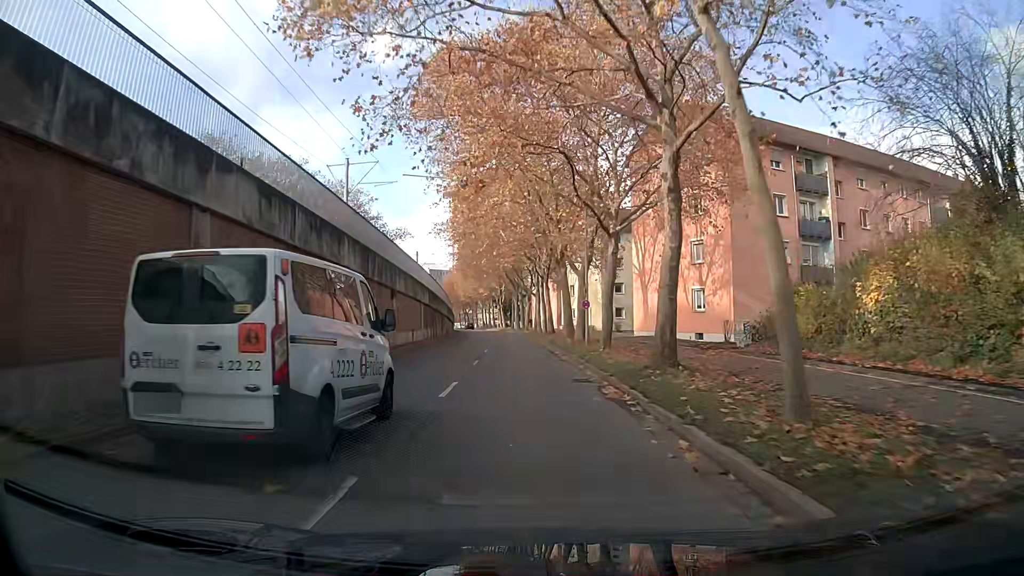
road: tertiary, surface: asphalt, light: Day
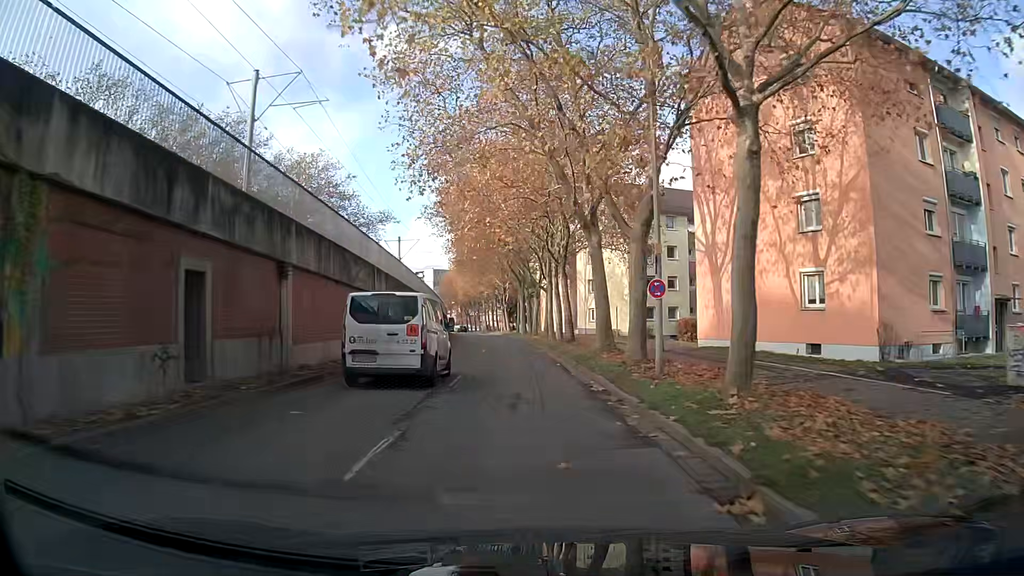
(0.0, +15.3) m; 0°
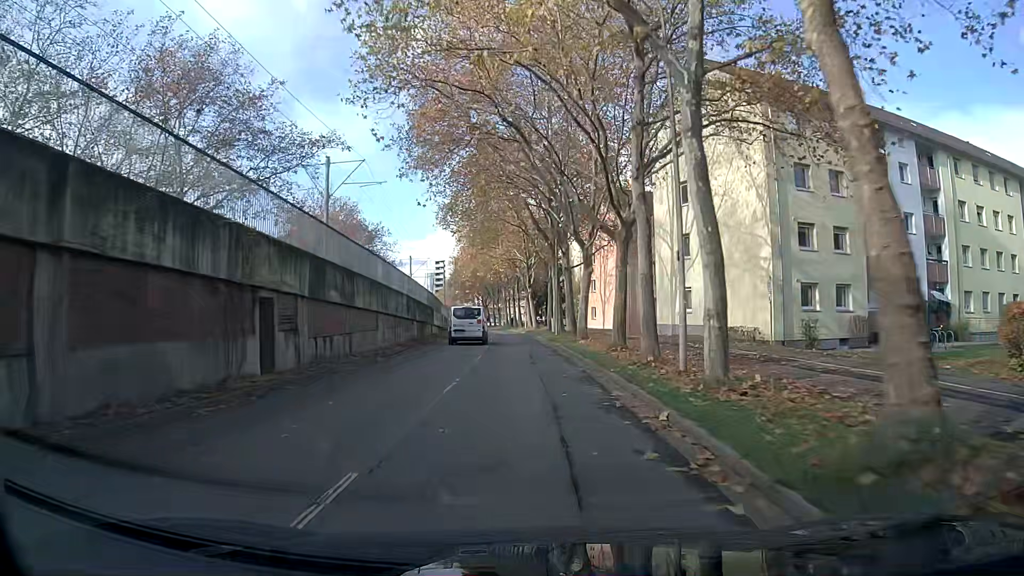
(-0.4, +30.3) m; -2°
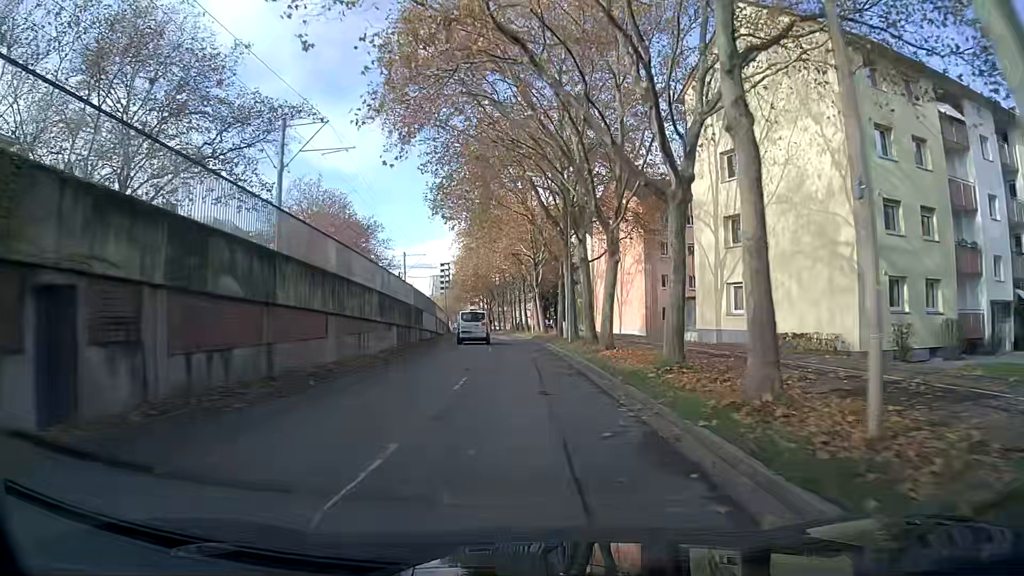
(-0.1, +7.6) m; -1°
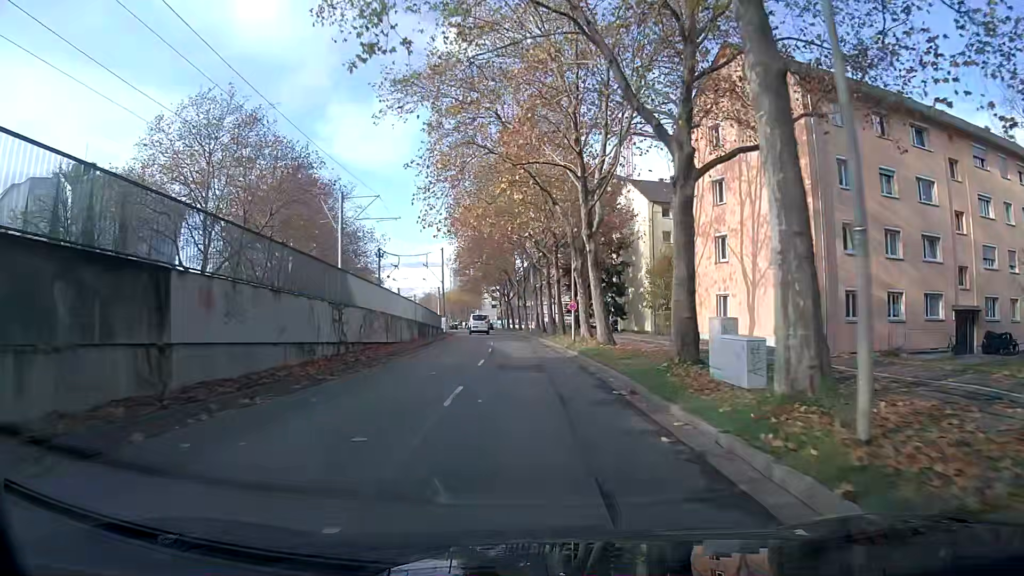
(-0.6, +30.6) m; -2°
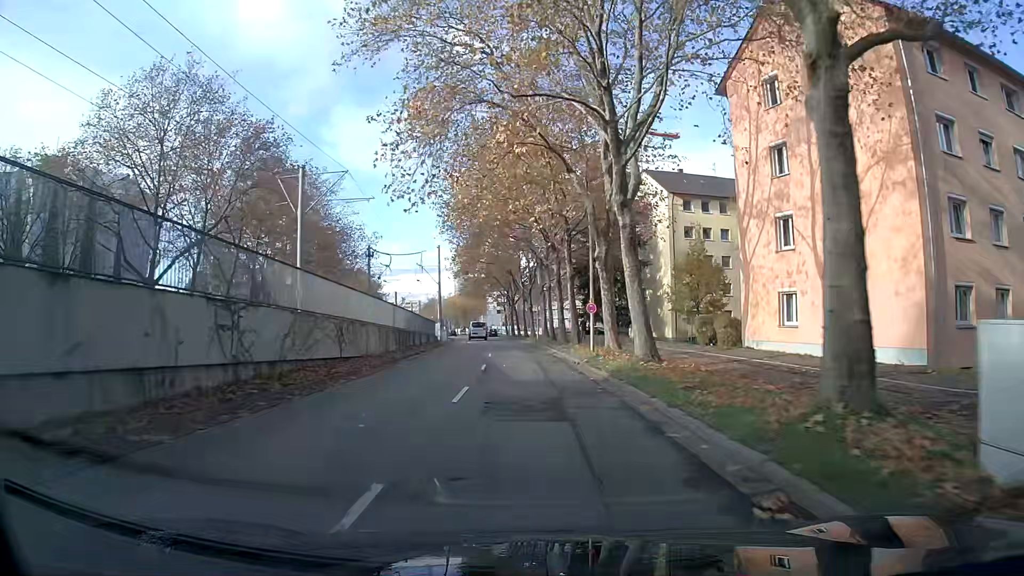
(0.0, +7.7) m; 0°
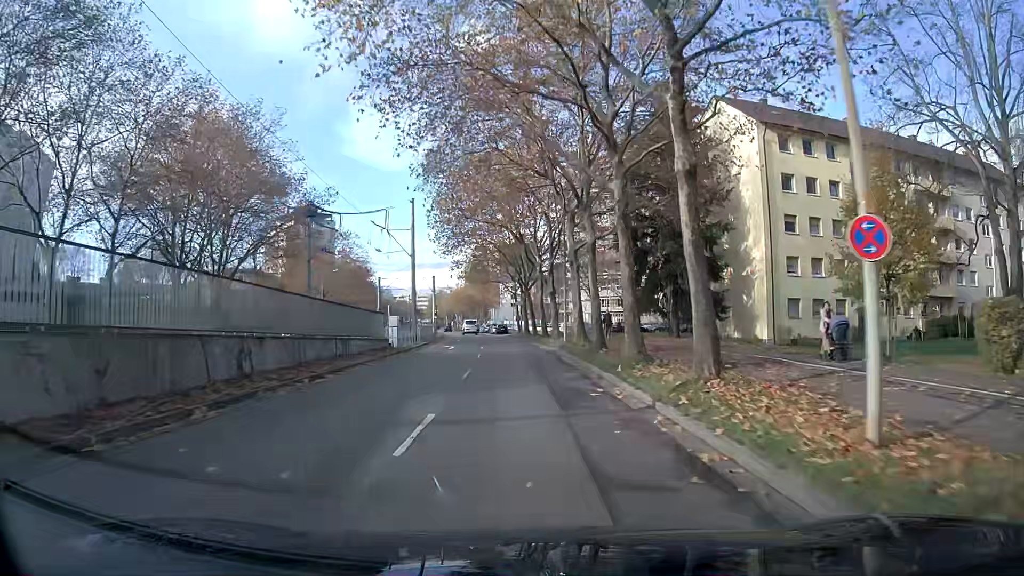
(-0.3, +23.2) m; -2°
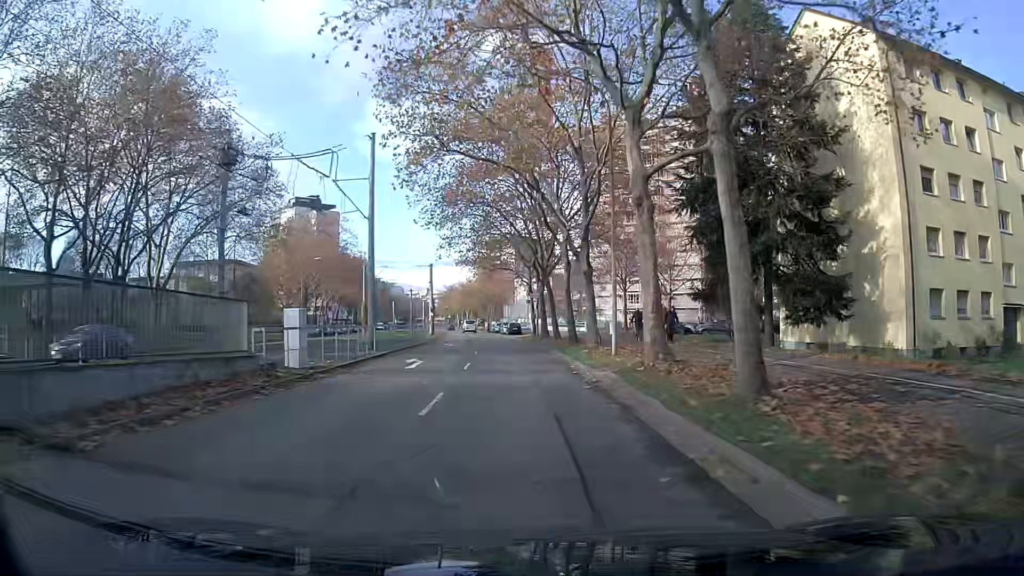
(-0.2, +15.5) m; -1°
(0, +10) (0, +20) (-1, +30) (-2, +40) (-2, +50) (-3, +60) (-4, +70) (-5, +80) (-7, +90) (-8, +100) m
